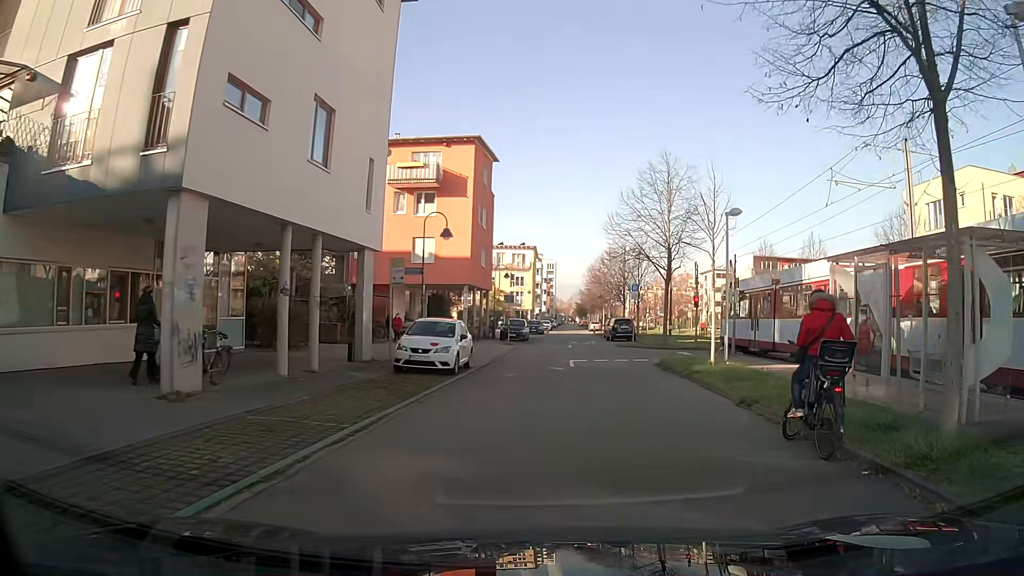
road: residential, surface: asphalt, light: Day
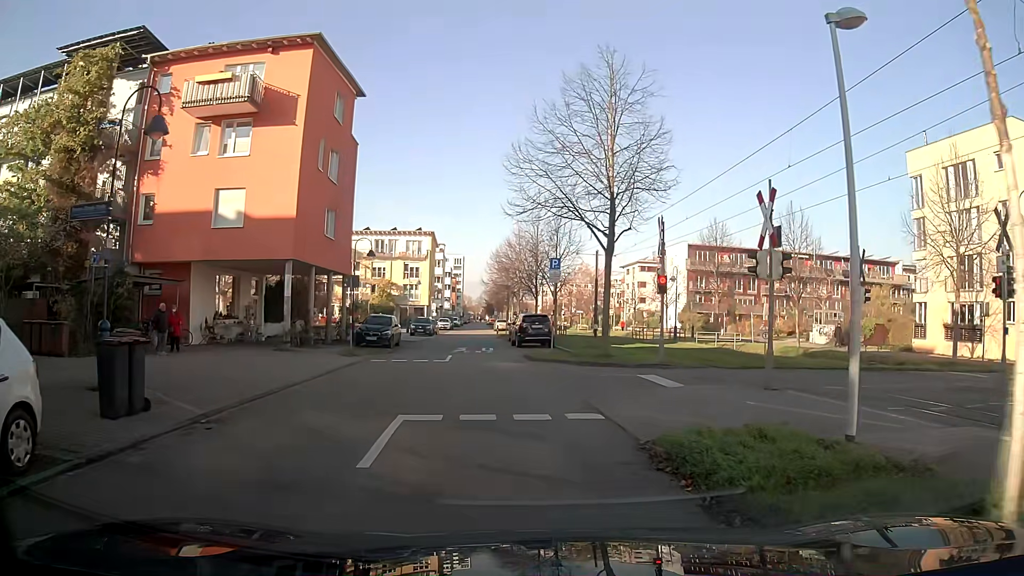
(+1.4, +15.3) m; +4°
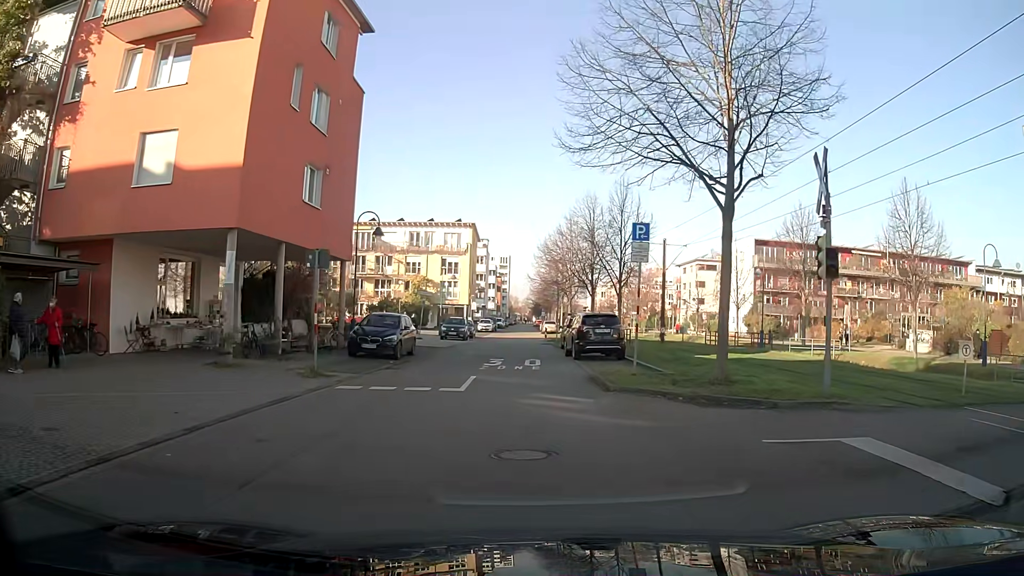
(-0.3, +9.3) m; -3°
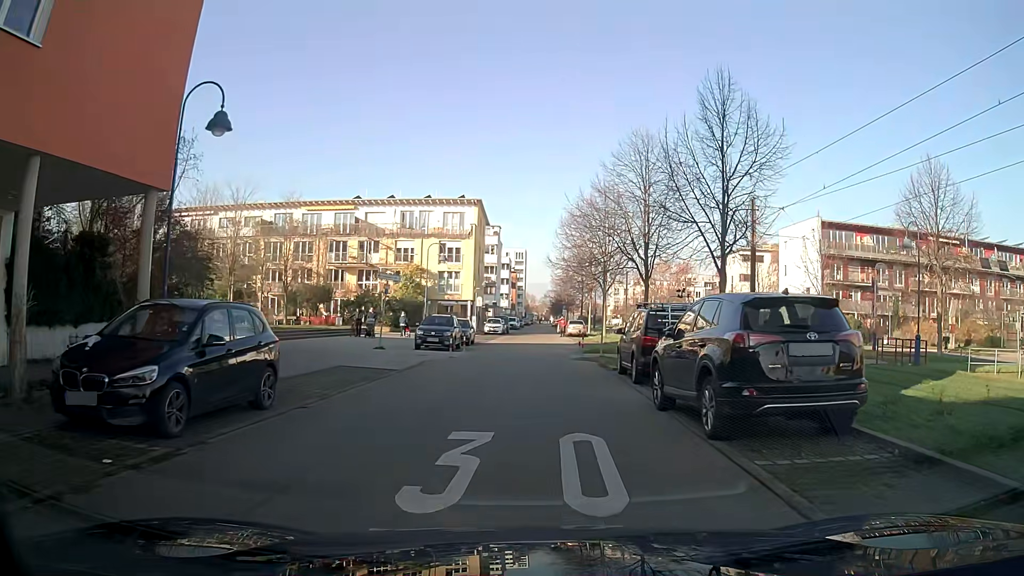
(-0.1, +16.2) m; -1°
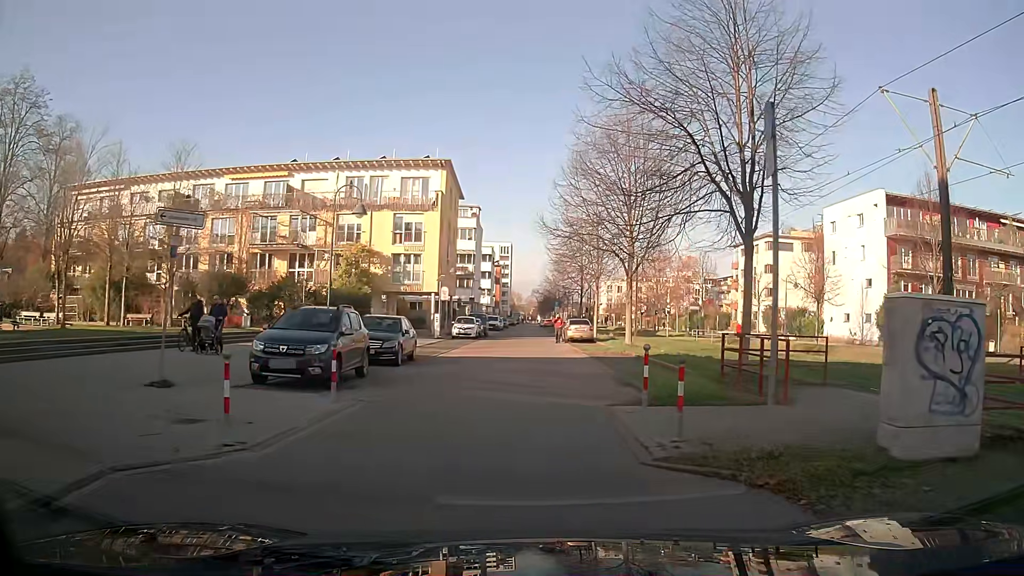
(+0.1, +16.8) m; +2°
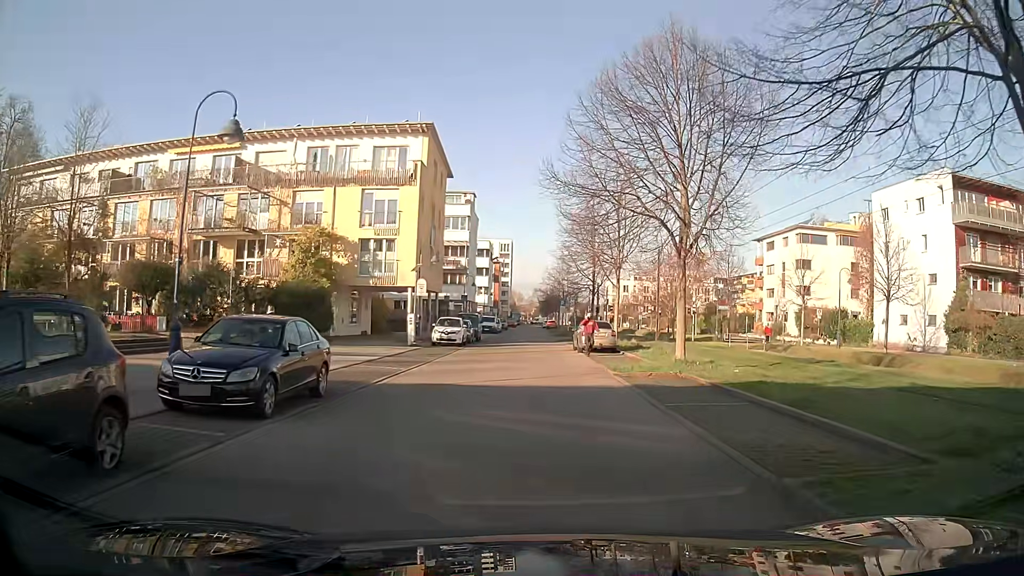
(0.0, +10.1) m; -1°
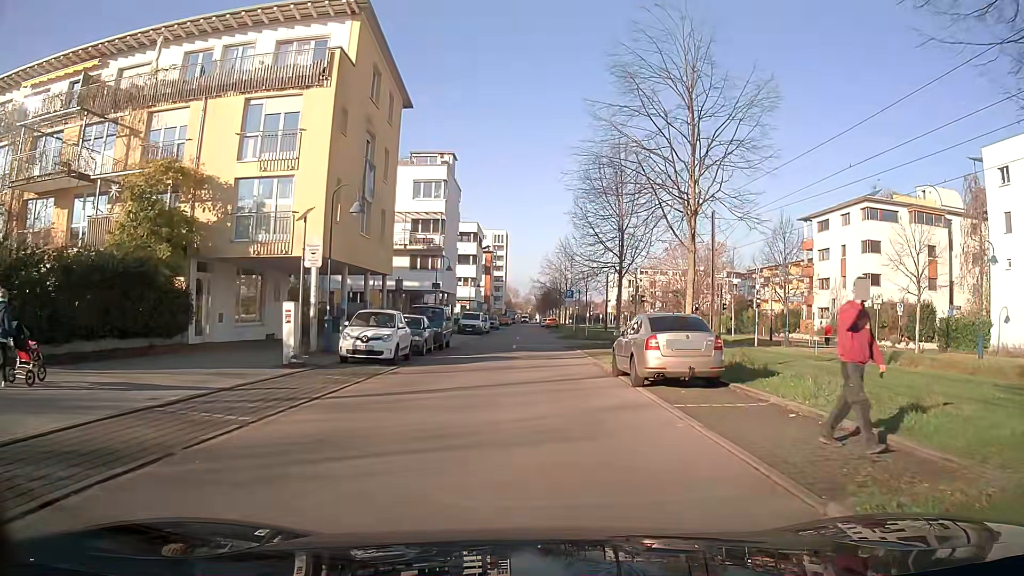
(+0.1, +17.2) m; +1°
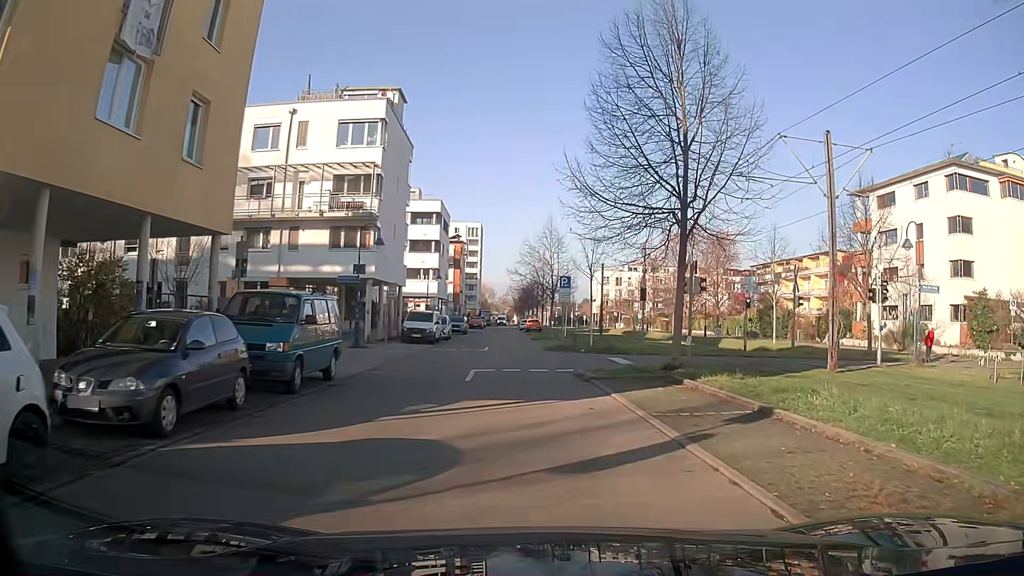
(+0.1, +17.1) m; +2°
(0, +10) (0, +20) (-1, +30) (-1, +40) (-1, +50) (-2, +60) (-2, +70) (-3, +80) (-4, +90) (-4, +100) m
